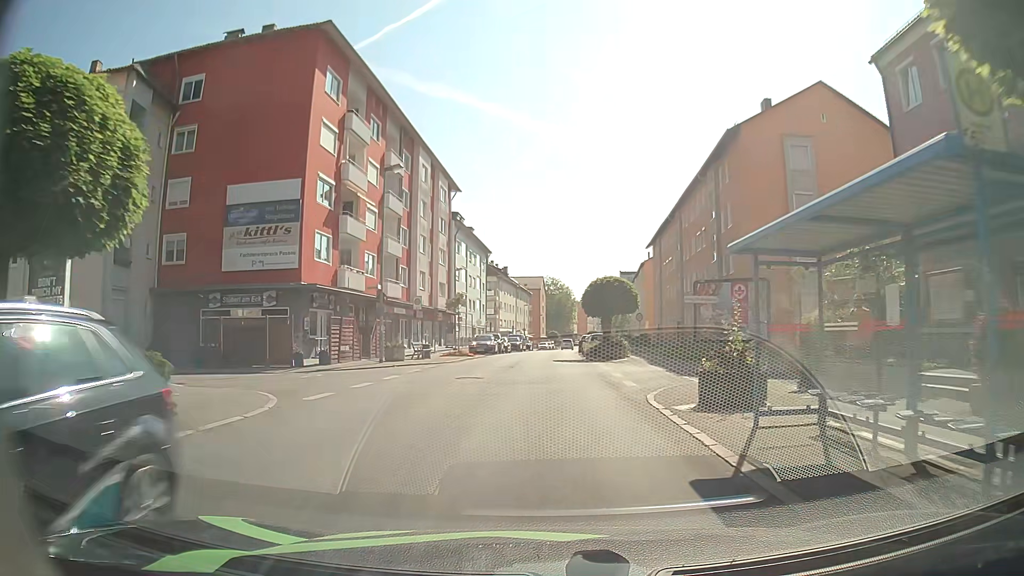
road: tertiary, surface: asphalt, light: Day
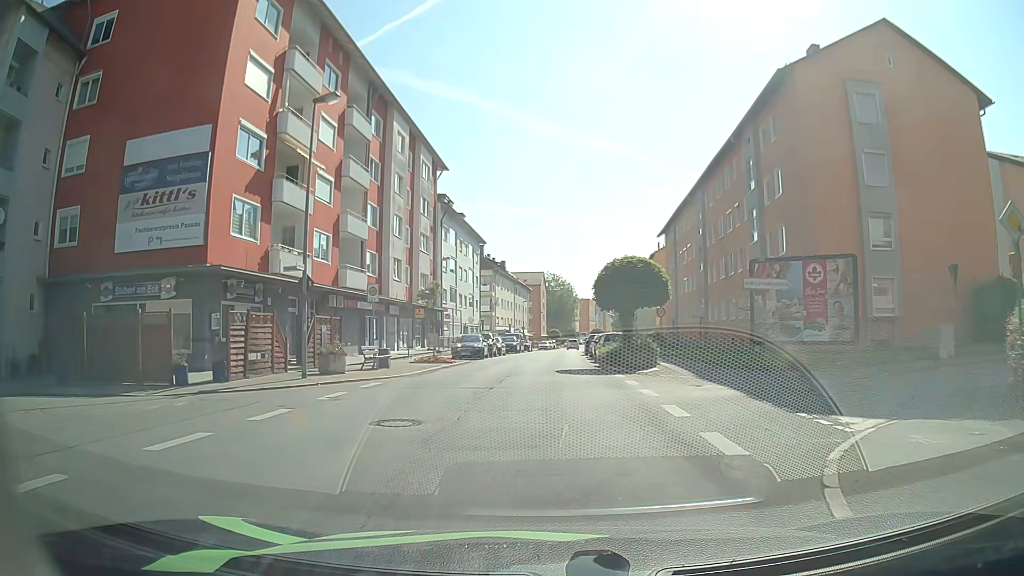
(0.0, +8.9) m; 0°
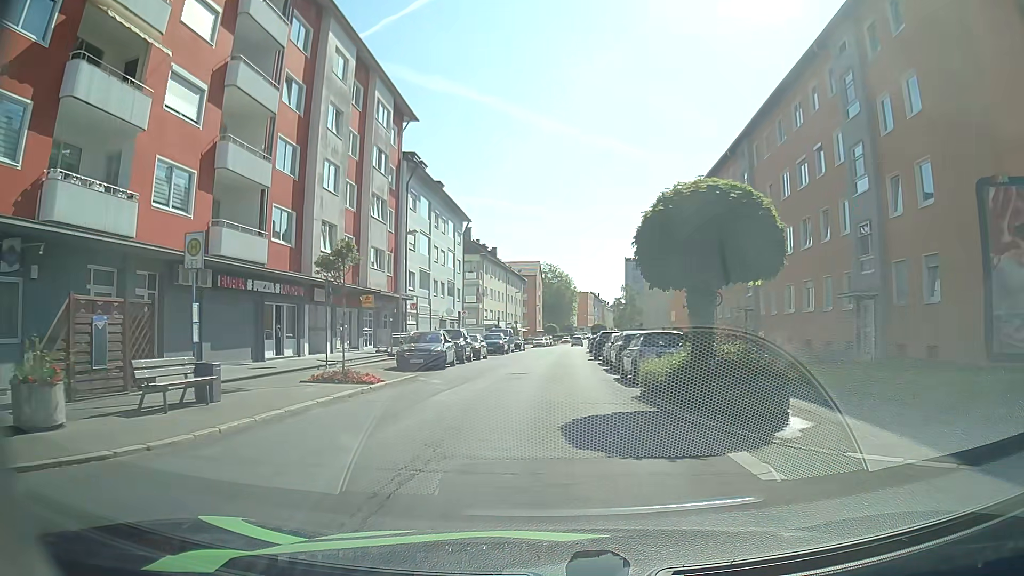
(-0.1, +13.4) m; 0°
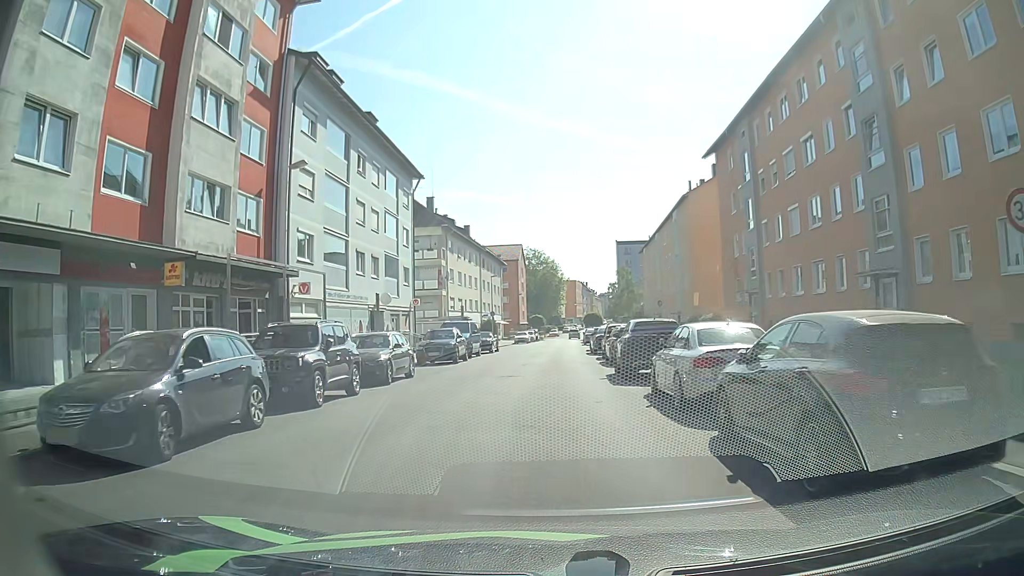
(+0.4, +18.5) m; +2°
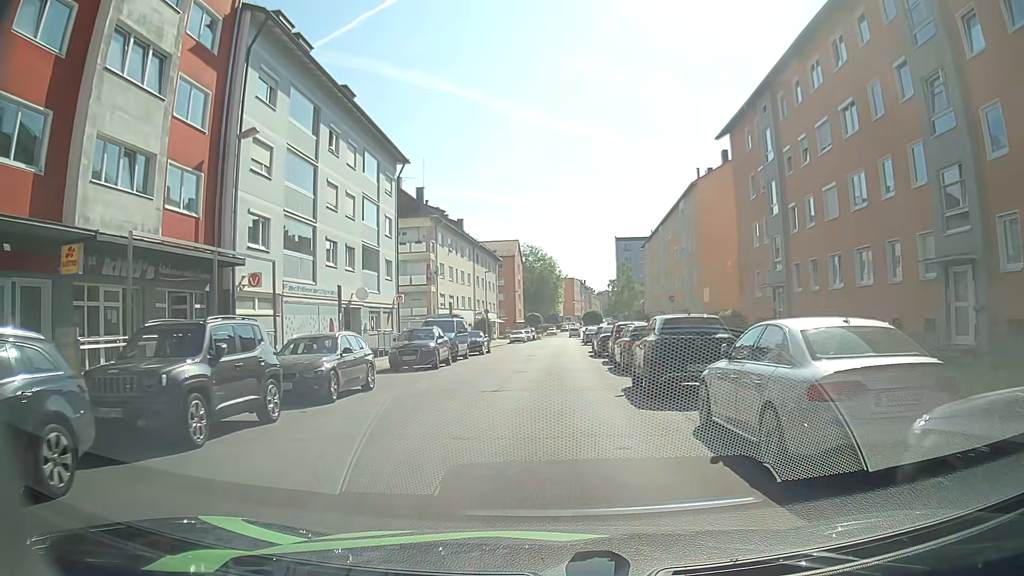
(0.0, +4.7) m; +1°
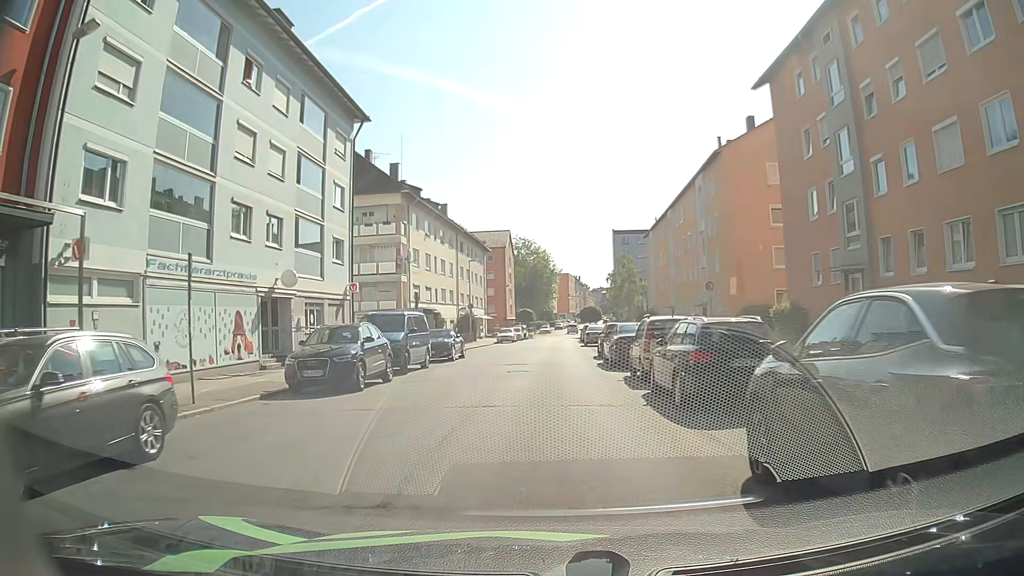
(-0.1, +9.6) m; 0°
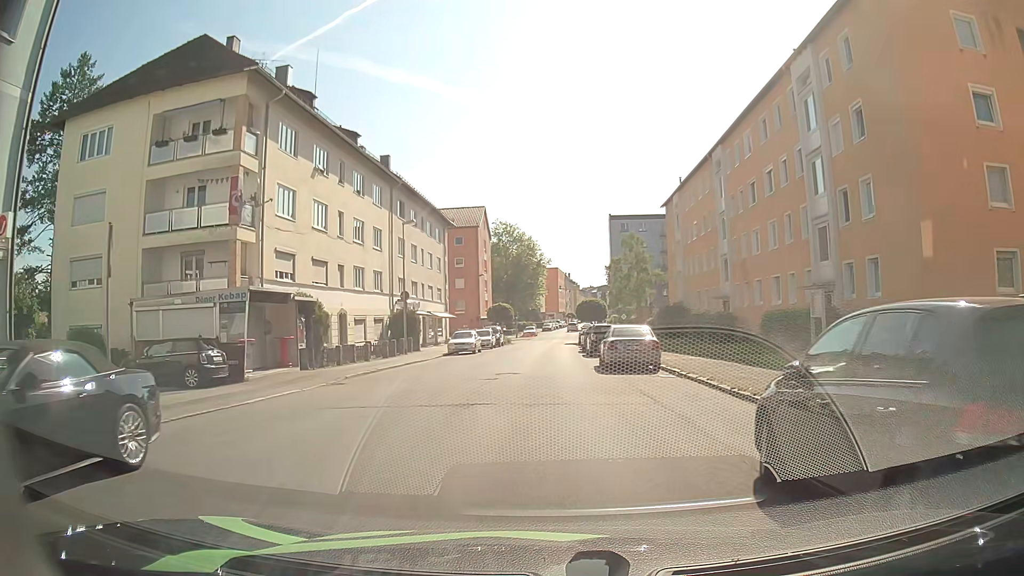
(+0.2, +25.1) m; +1°
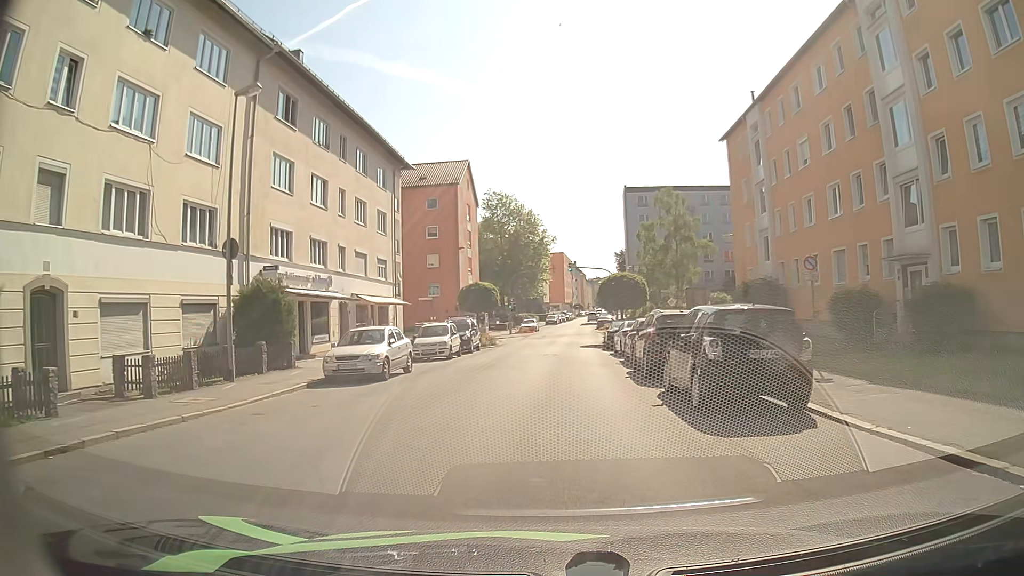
(-0.1, +23.3) m; 0°
(0, +10) (0, +20) (+1, +30) (+1, +40) (+1, +50) (-6, +57) (-15, +58) (-25, +58) (-35, +59) (-45, +59) m
